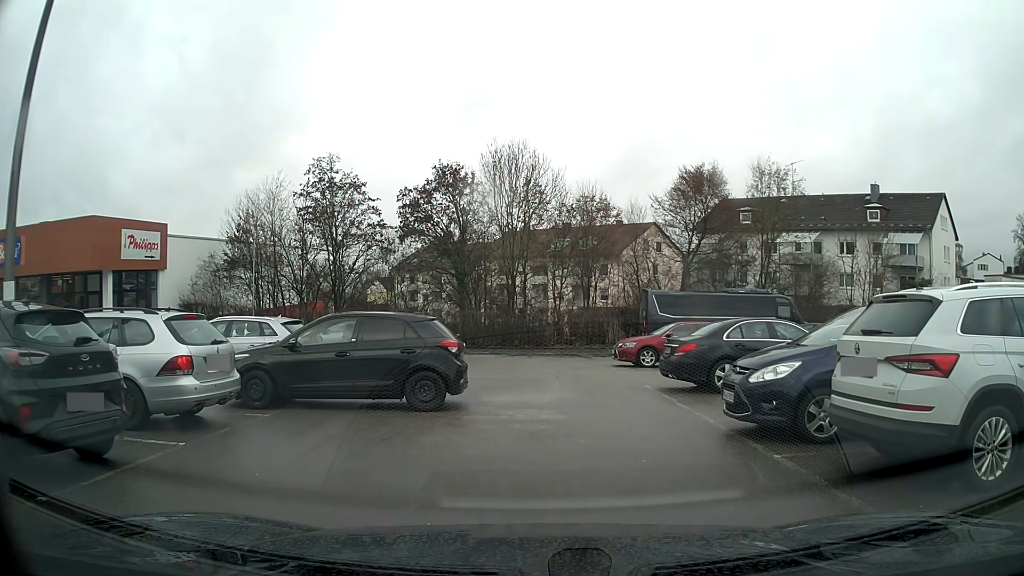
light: Day
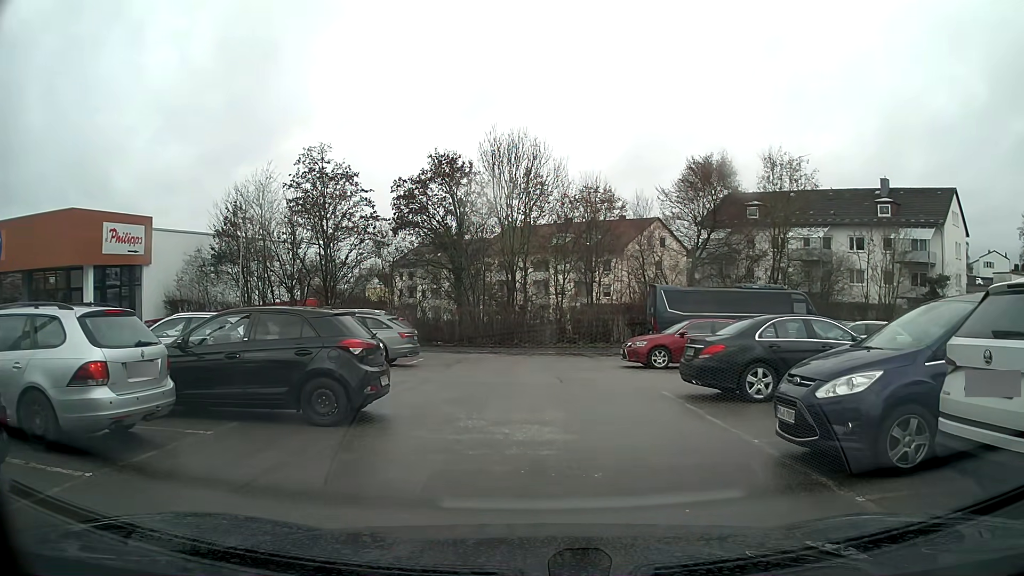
(0.0, +1.9) m; -1°
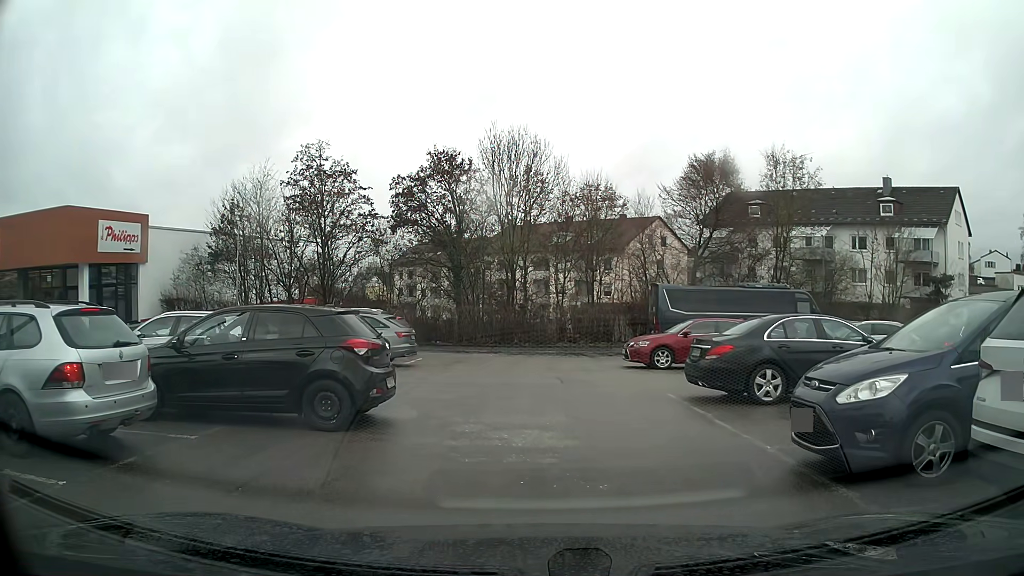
(0.0, +0.4) m; 0°
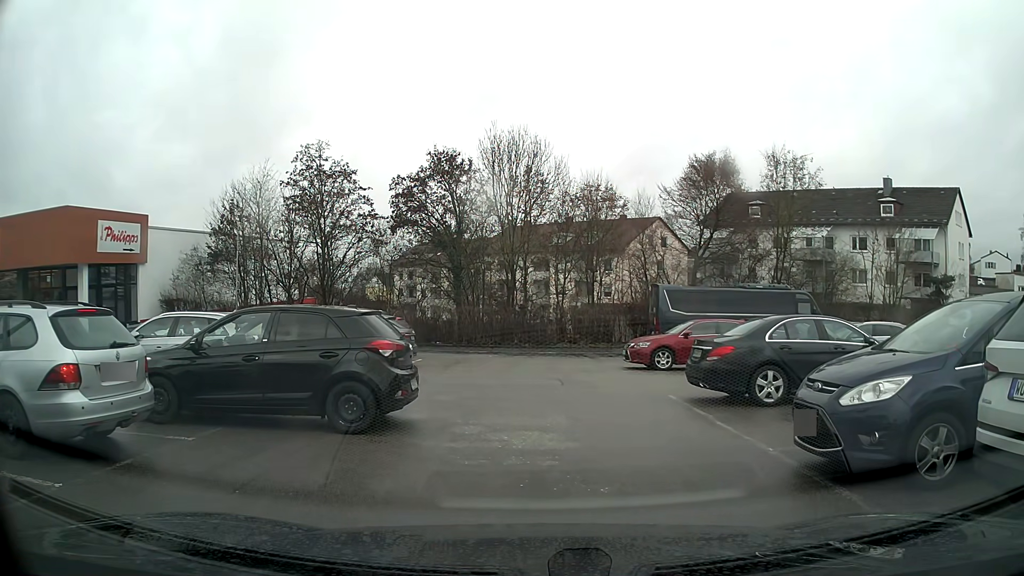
(0.0, +0.1) m; 0°
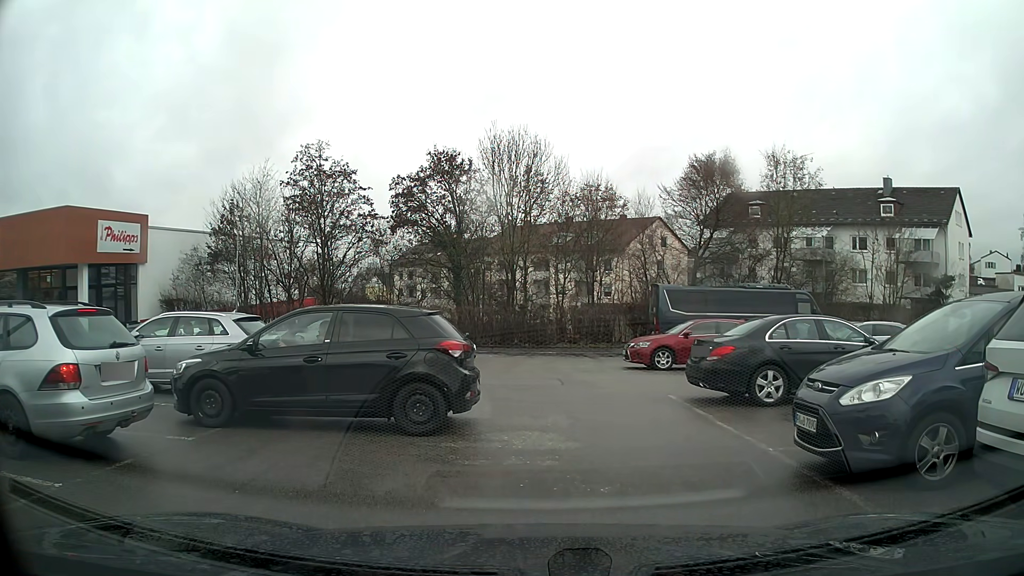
(0.0, 0.0) m; 0°
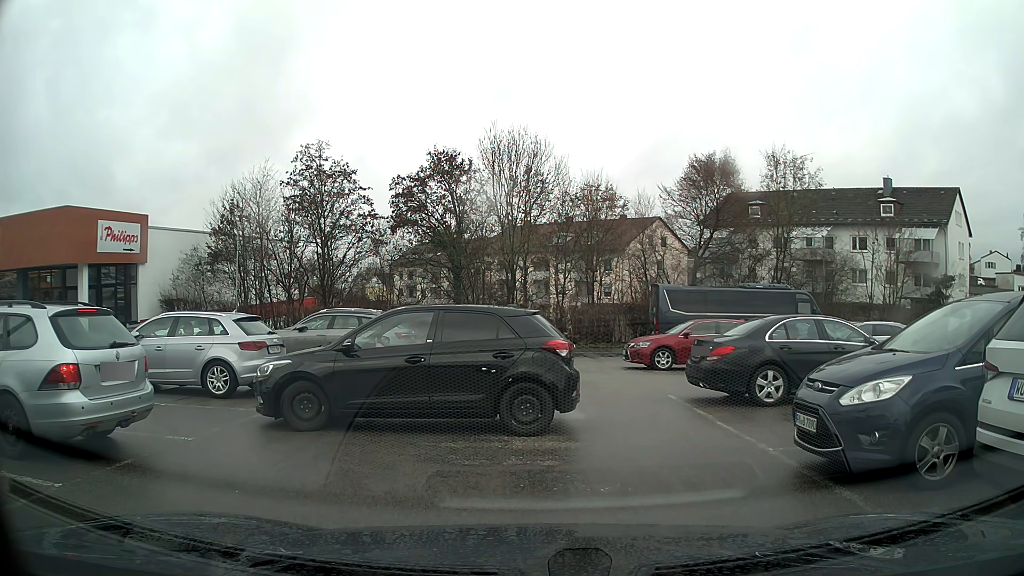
(0.0, 0.0) m; 0°
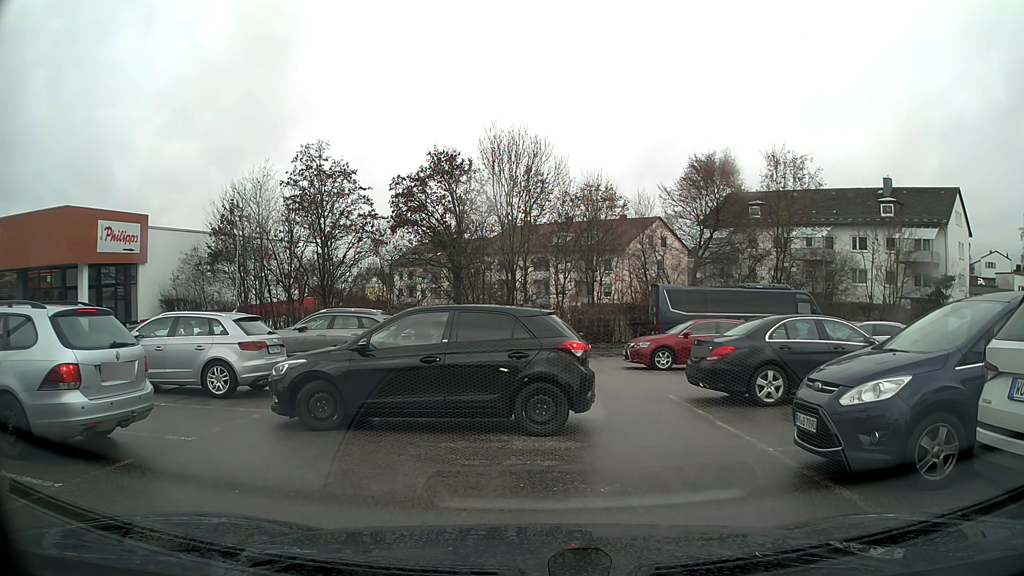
(0.0, 0.0) m; 0°
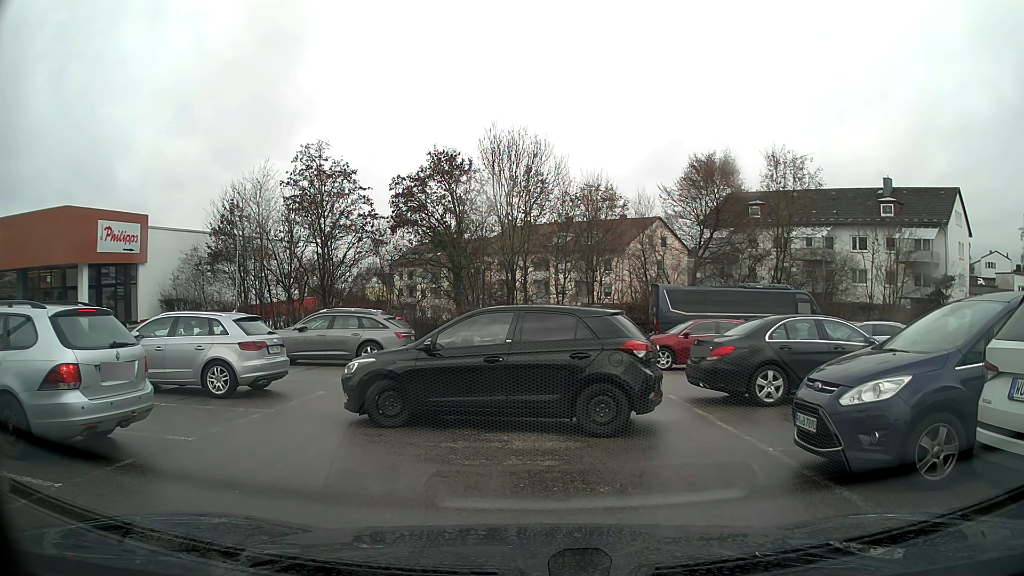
(0.0, 0.0) m; 0°
(0, +10) (-7, +16) (-17, +17) (-27, +18) (-37, +19) (-47, +19) (-57, +19) (-66, +17) (-76, +15) (-86, +13) m
